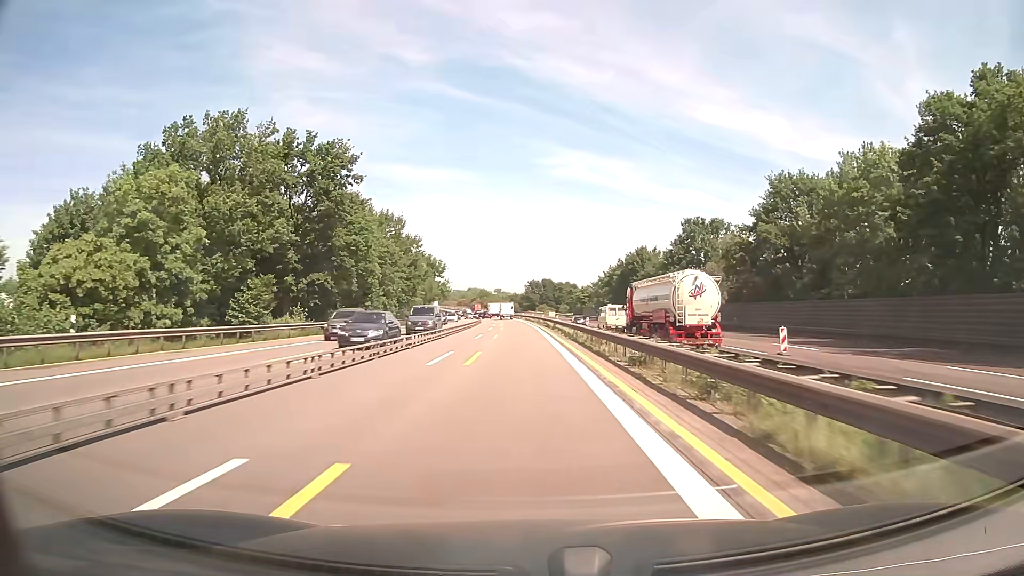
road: motorway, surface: asphalt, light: Day
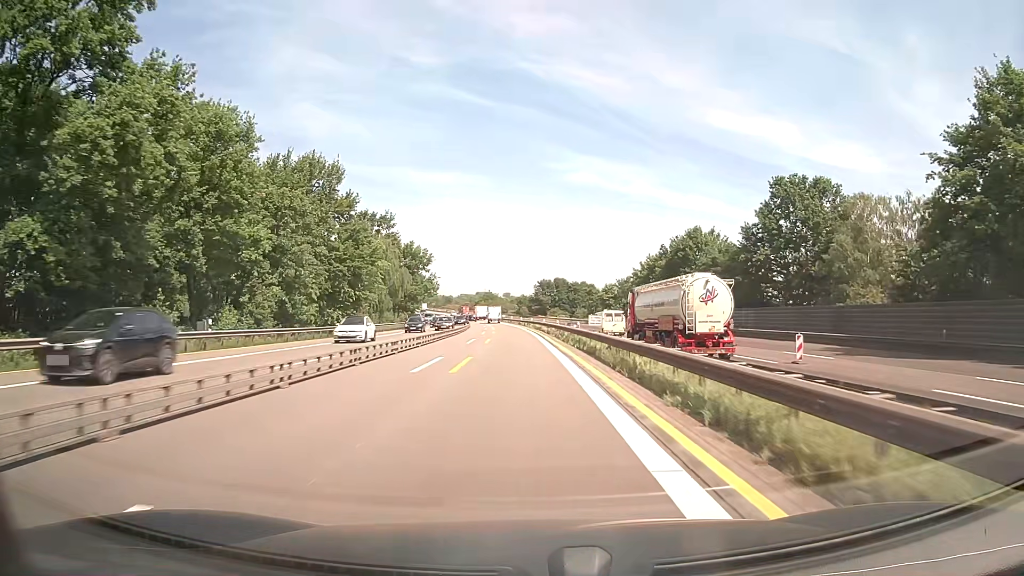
(-0.1, +37.7) m; 0°
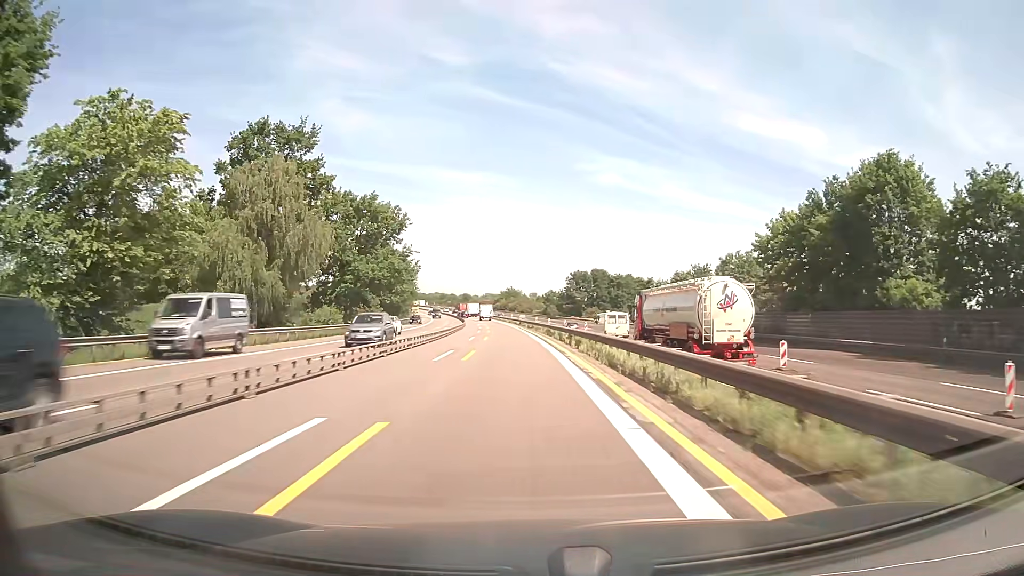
(-1.1, +50.1) m; -2°
(0, +10) (0, +20) (0, +30) (-1, +40) (-1, +50) (-2, +60) (-2, +70) (-3, +80) (-4, +90) (-5, +100) m
